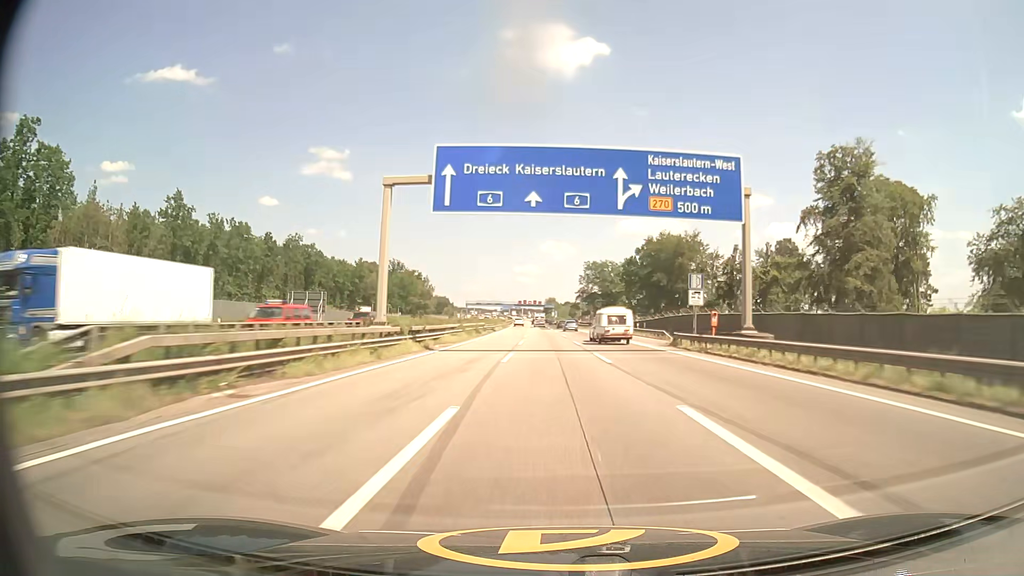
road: motorway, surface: asphalt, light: Day
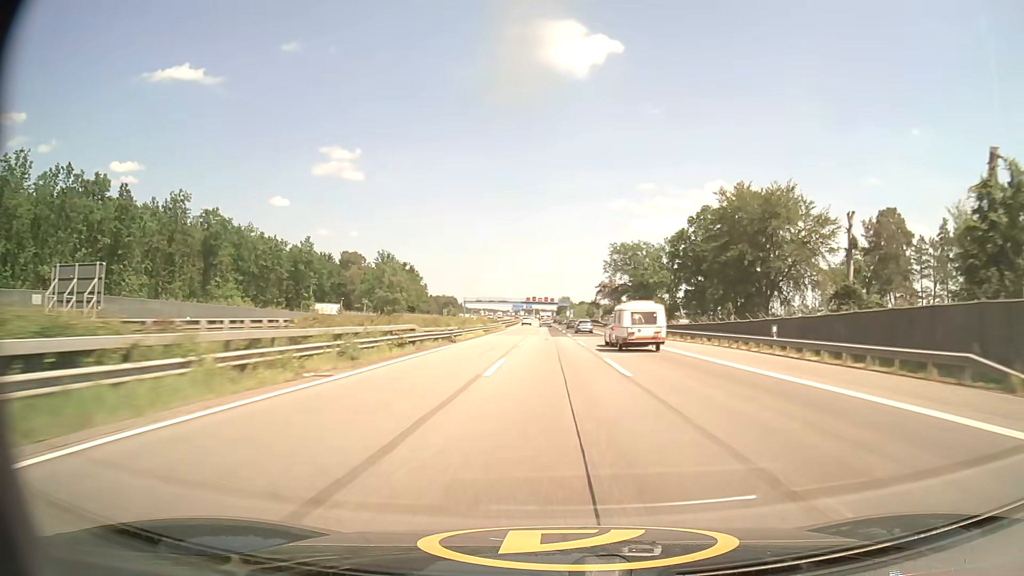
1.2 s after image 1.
(-0.3, +42.5) m; -1°
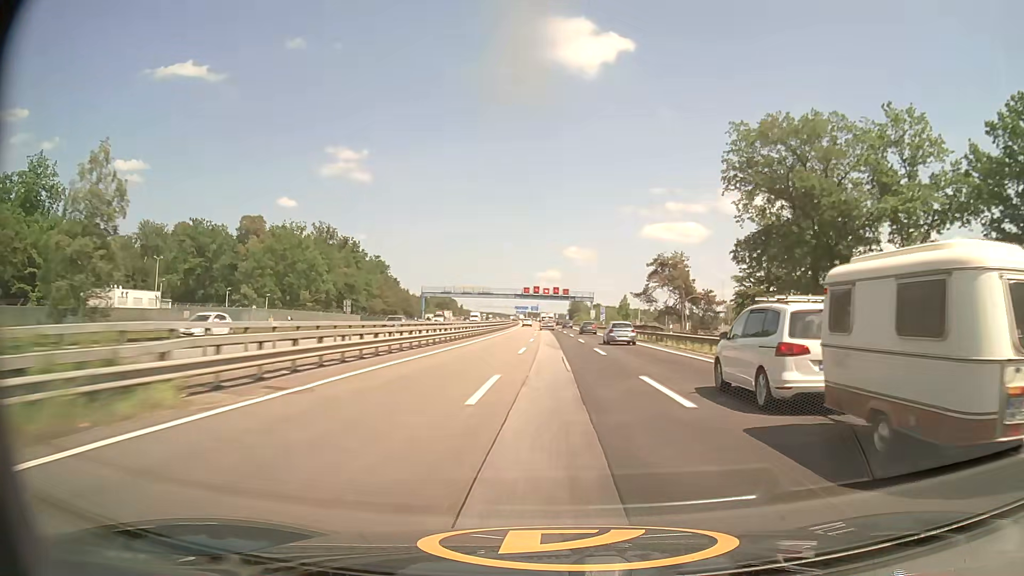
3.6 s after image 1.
(-1.0, +84.3) m; -1°
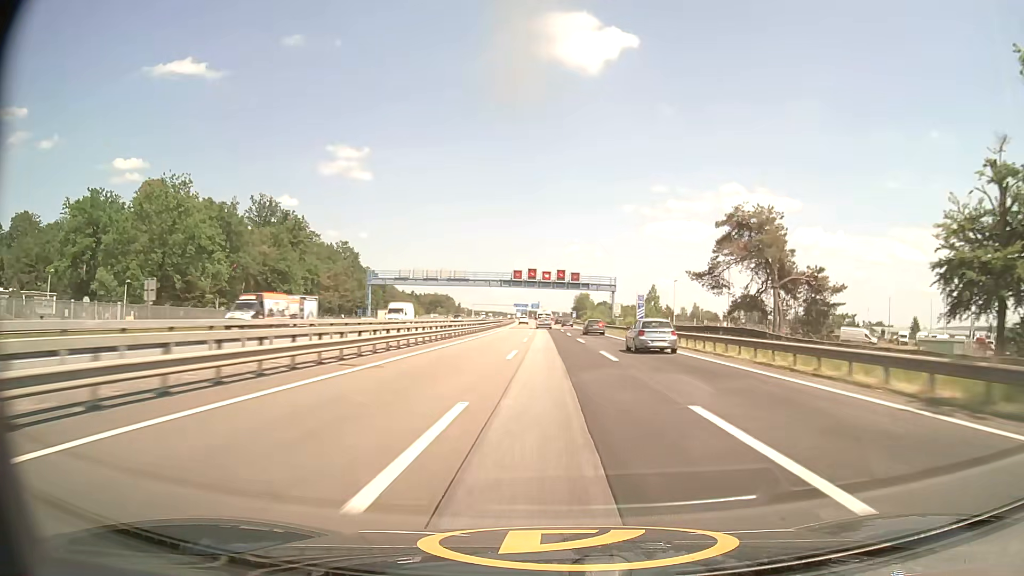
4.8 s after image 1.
(+0.1, +41.6) m; 0°
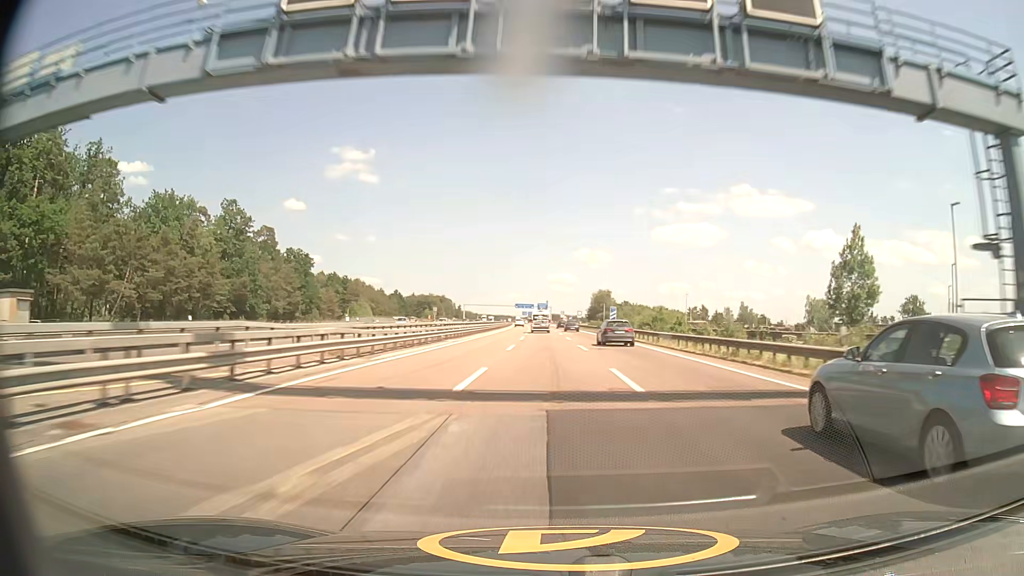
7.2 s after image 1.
(-0.3, +80.2) m; -1°
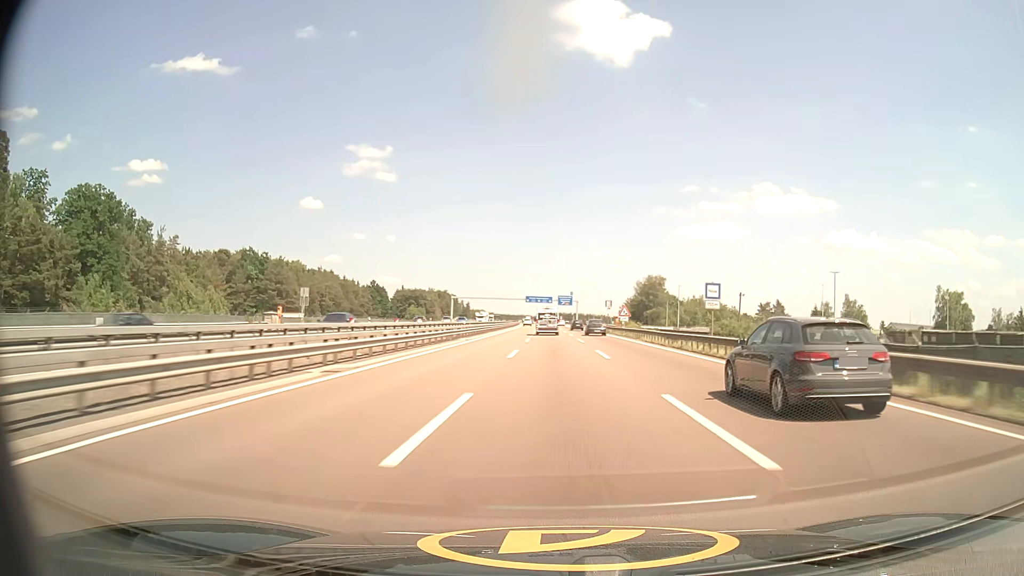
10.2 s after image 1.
(-1.8, +95.2) m; -2°
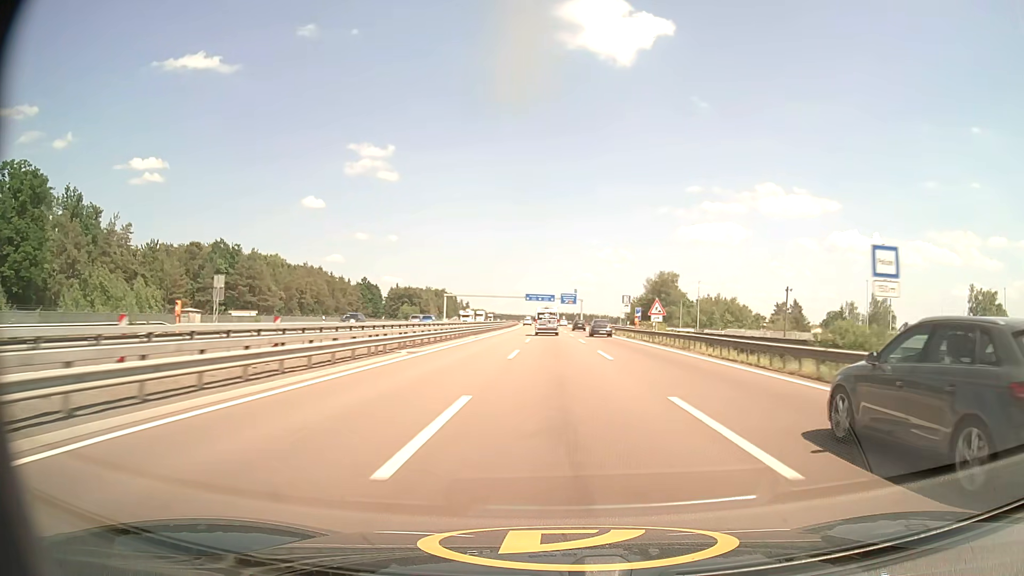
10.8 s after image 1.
(0.0, +18.3) m; 0°
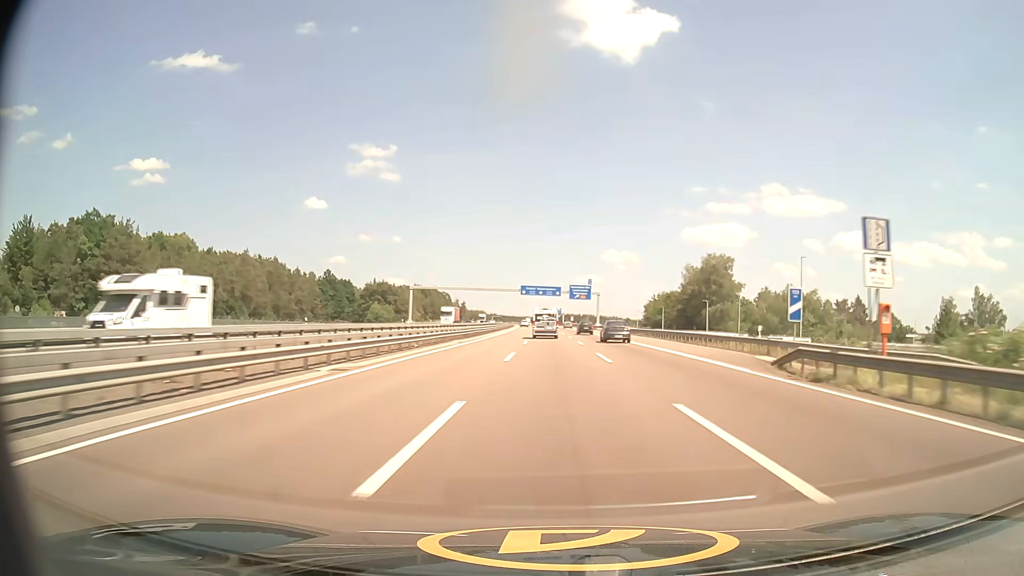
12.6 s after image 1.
(-0.1, +53.9) m; 0°
(0, +10) (0, +20) (0, +30) (0, +40) (0, +50) (0, +60) (0, +70) (0, +80) (-1, +90) (-1, +100) m
